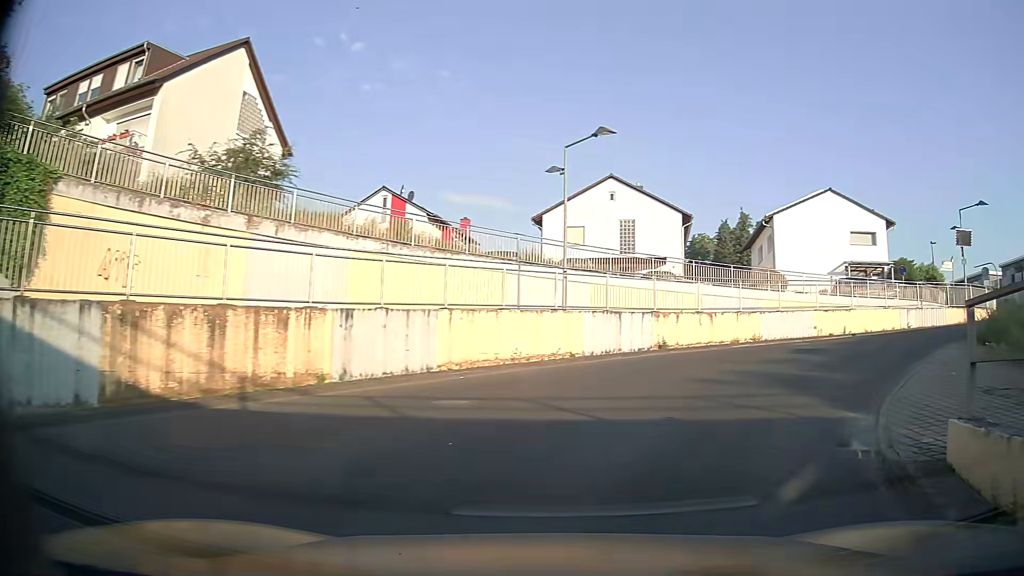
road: residential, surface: asphalt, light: Day
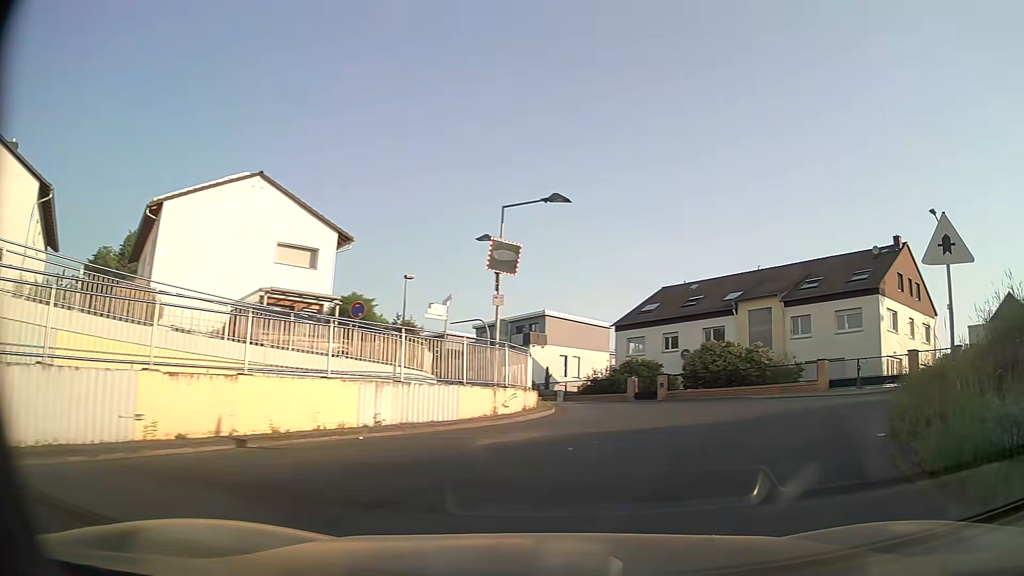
(+8.7, +15.2) m; +55°
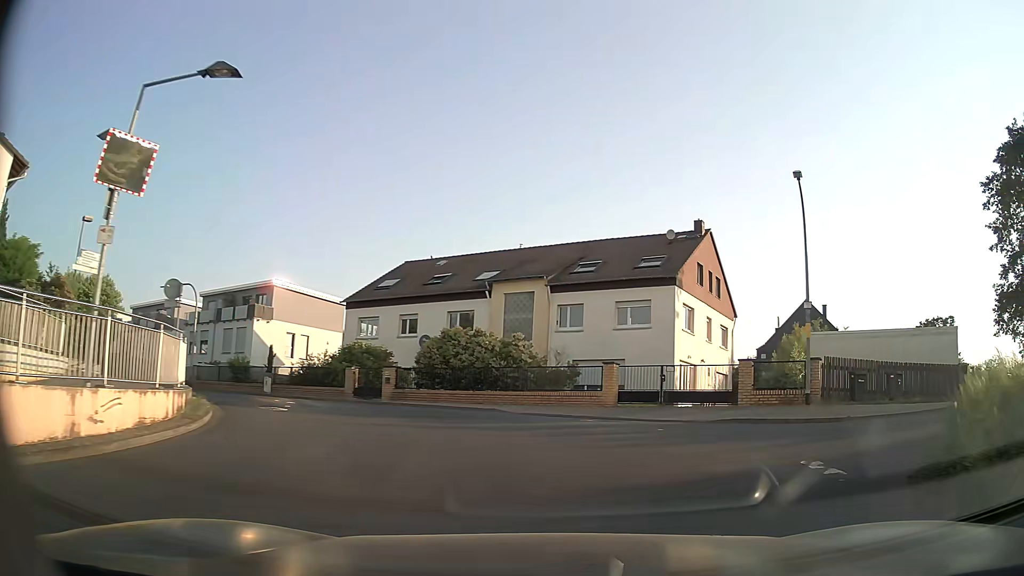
(+1.6, +8.0) m; +23°
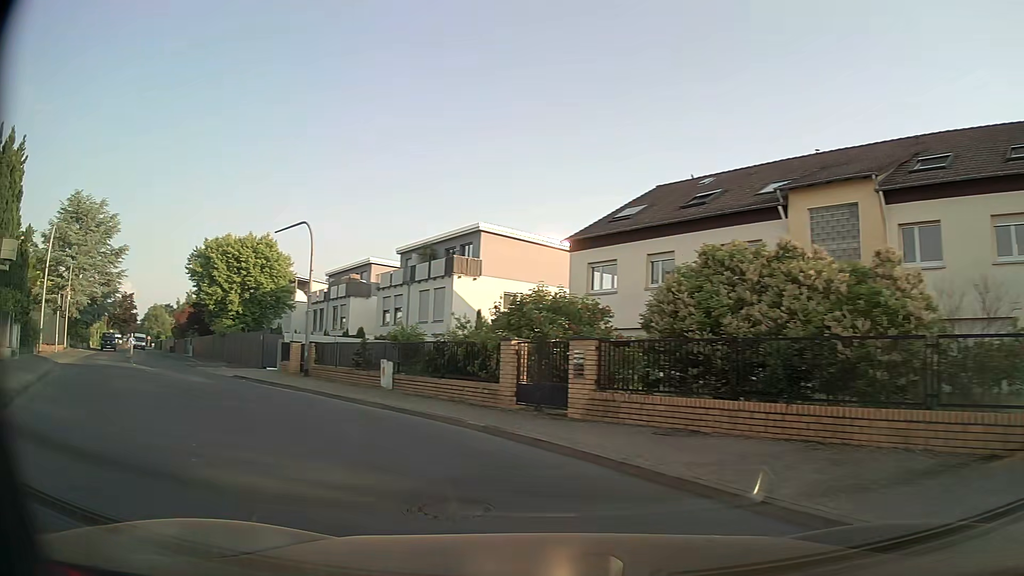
(-1.4, +15.4) m; -25°
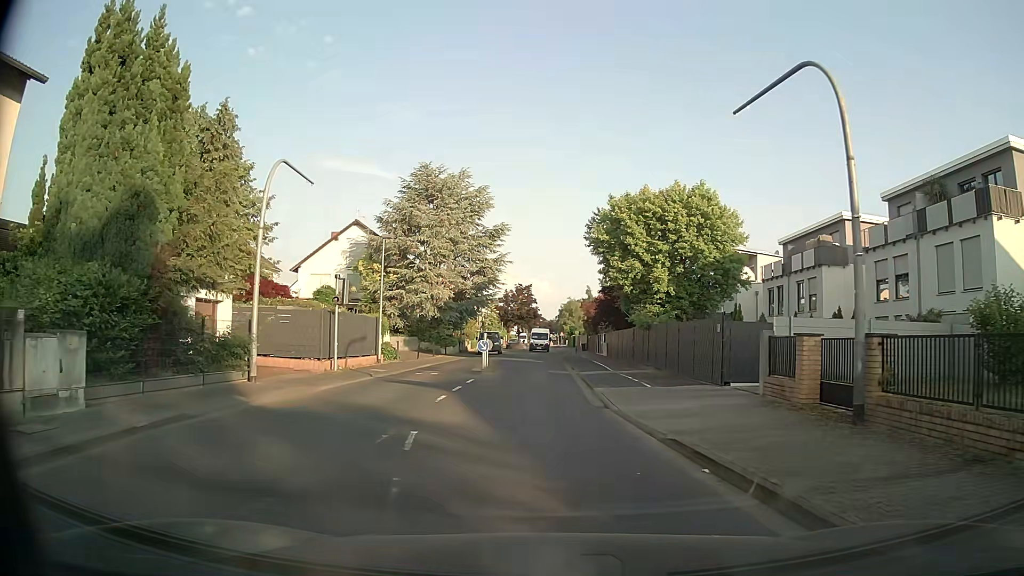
(-5.9, +14.5) m; -35°
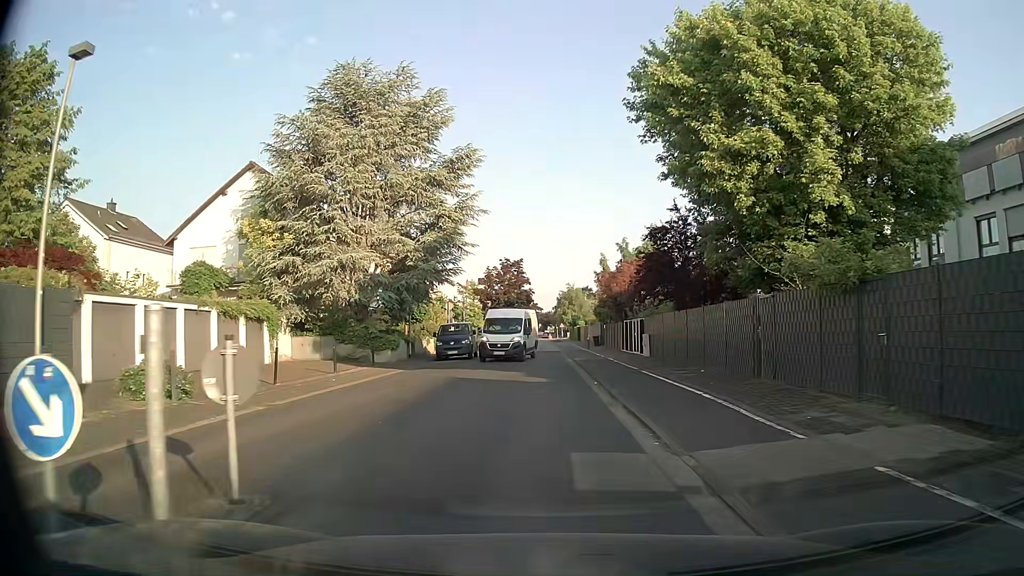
(-0.5, +21.9) m; -1°
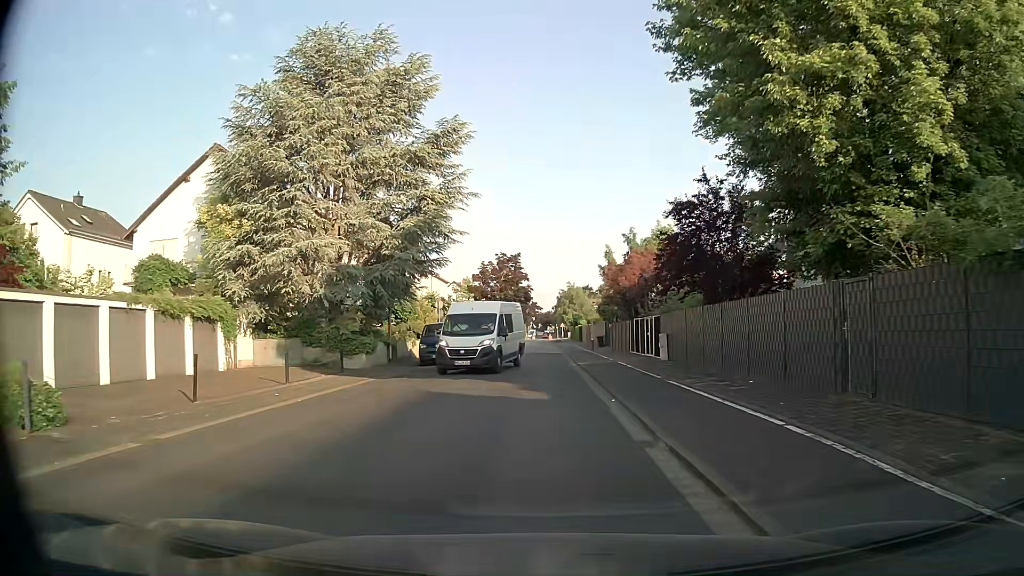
(0.0, +4.7) m; 0°
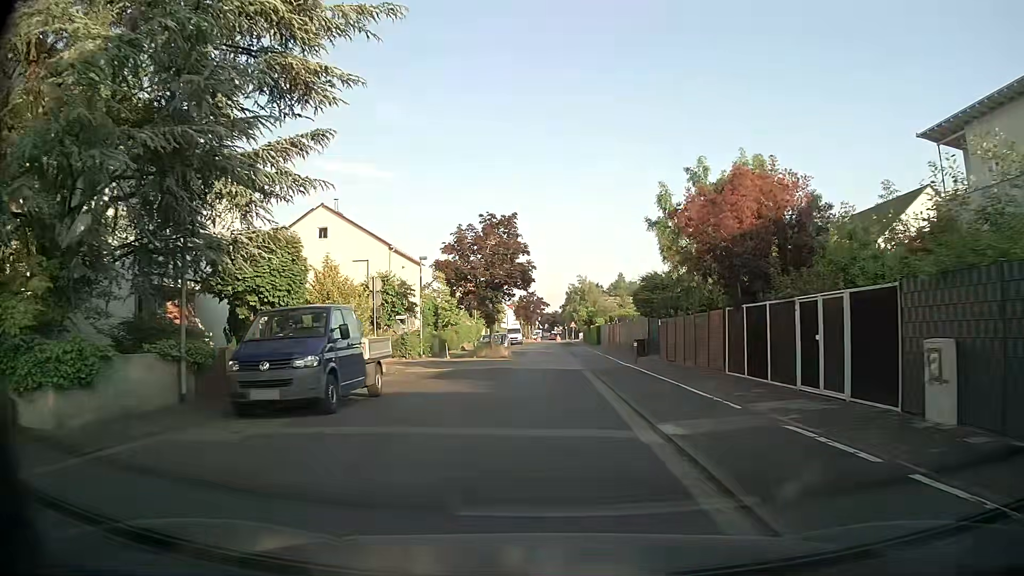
(-0.1, +19.5) m; 0°
(0, +10) (0, +20) (0, +30) (0, +40) (0, +50) (0, +60) (0, +70) (-1, +80) (-1, +90) (-1, +100) m
